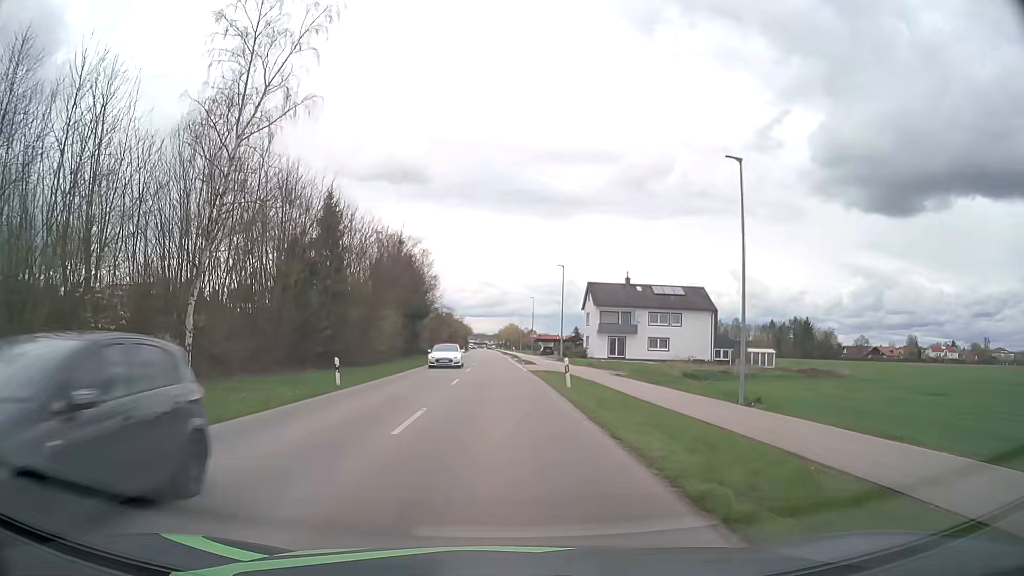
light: Day
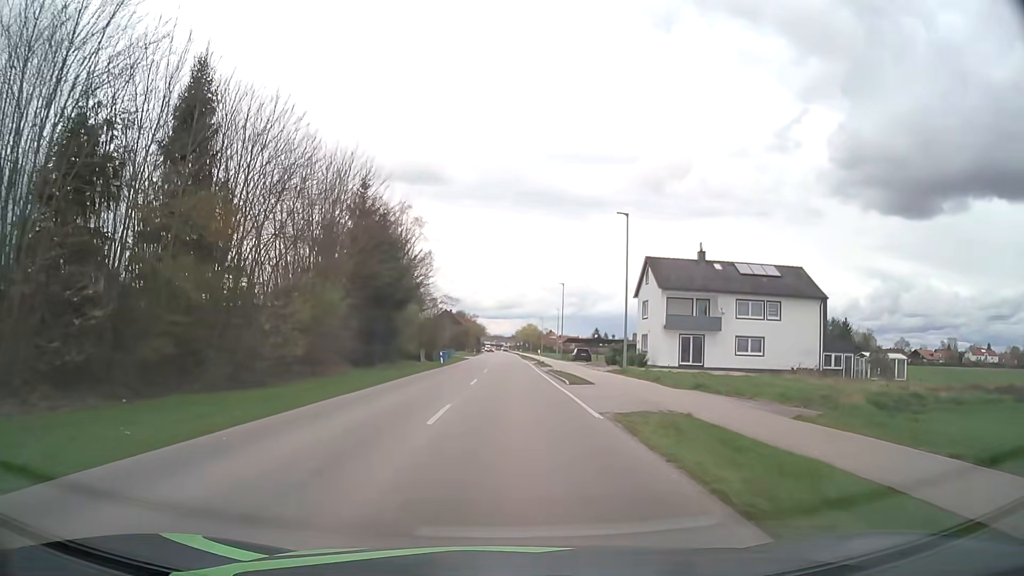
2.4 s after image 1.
(-0.2, +23.9) m; -1°
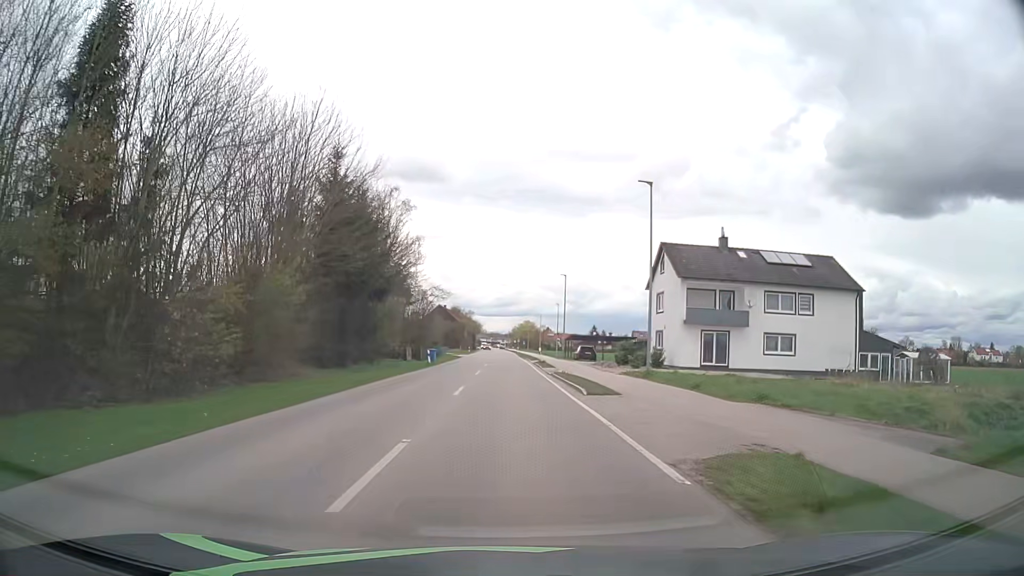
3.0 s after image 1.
(0.0, +6.5) m; 0°
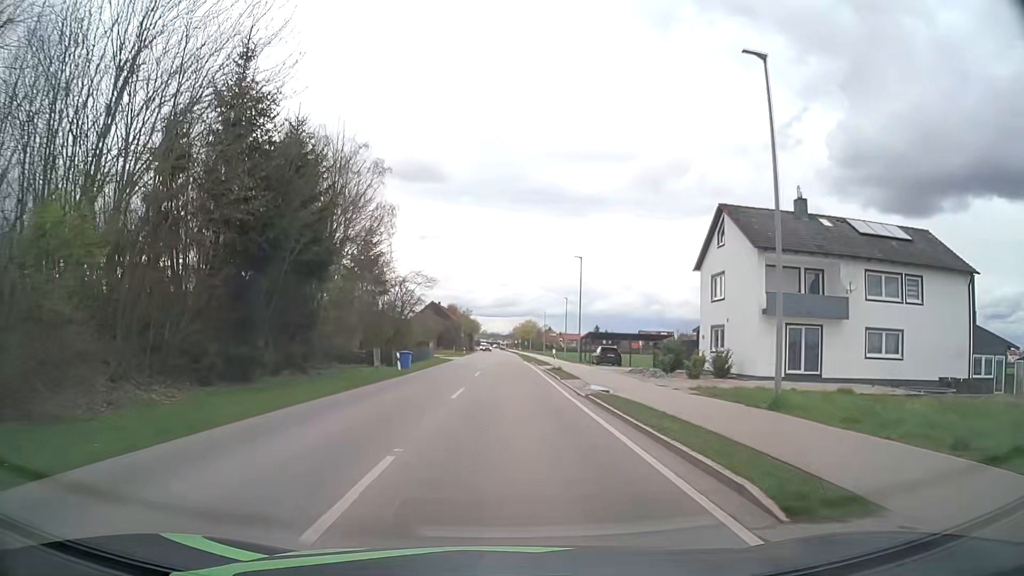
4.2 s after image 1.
(+0.1, +13.6) m; 0°
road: secondary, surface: asphalt
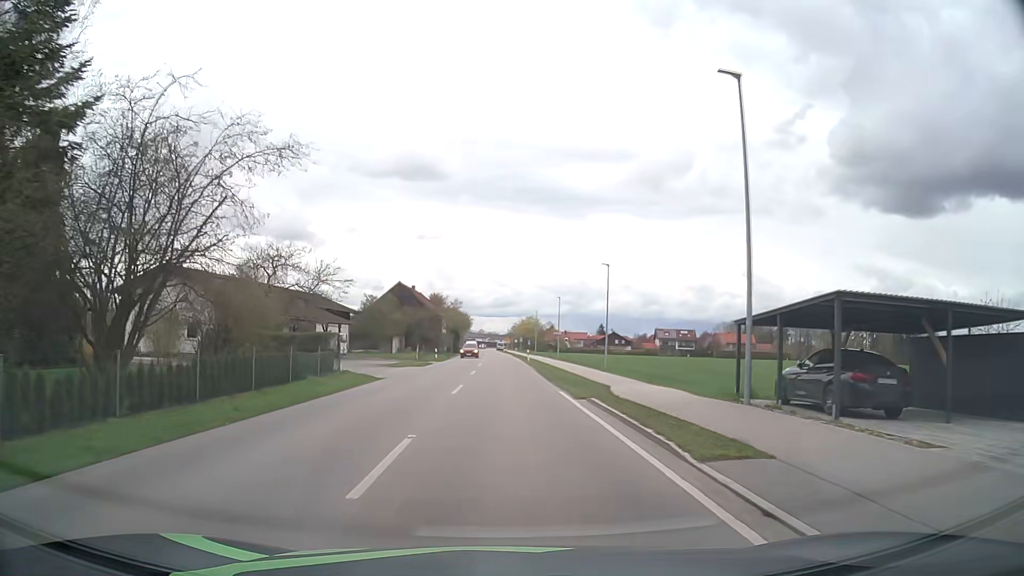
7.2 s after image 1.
(-0.2, +36.7) m; 0°
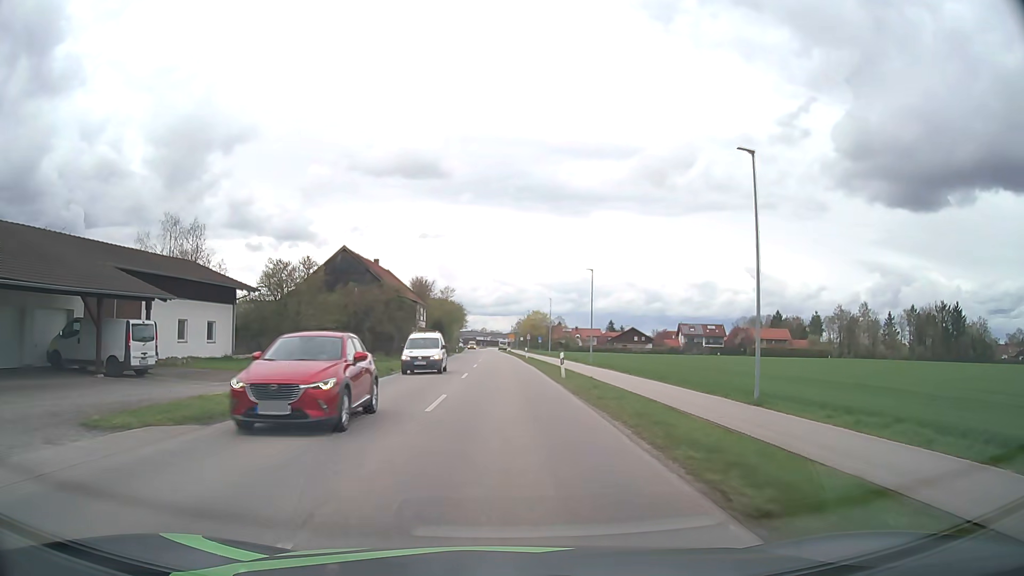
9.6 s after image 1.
(0.0, +30.9) m; 0°
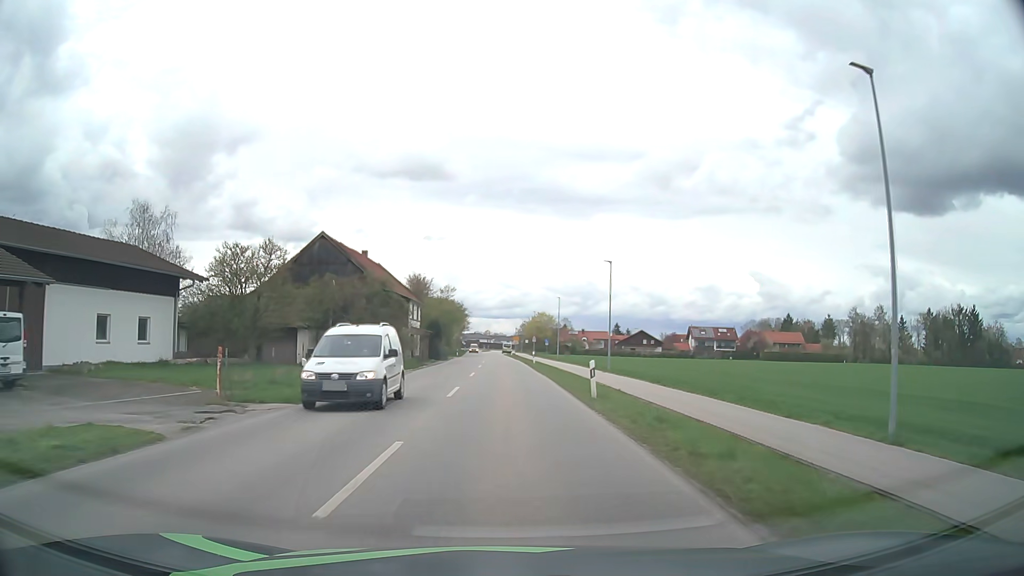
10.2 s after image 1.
(0.0, +7.9) m; 0°
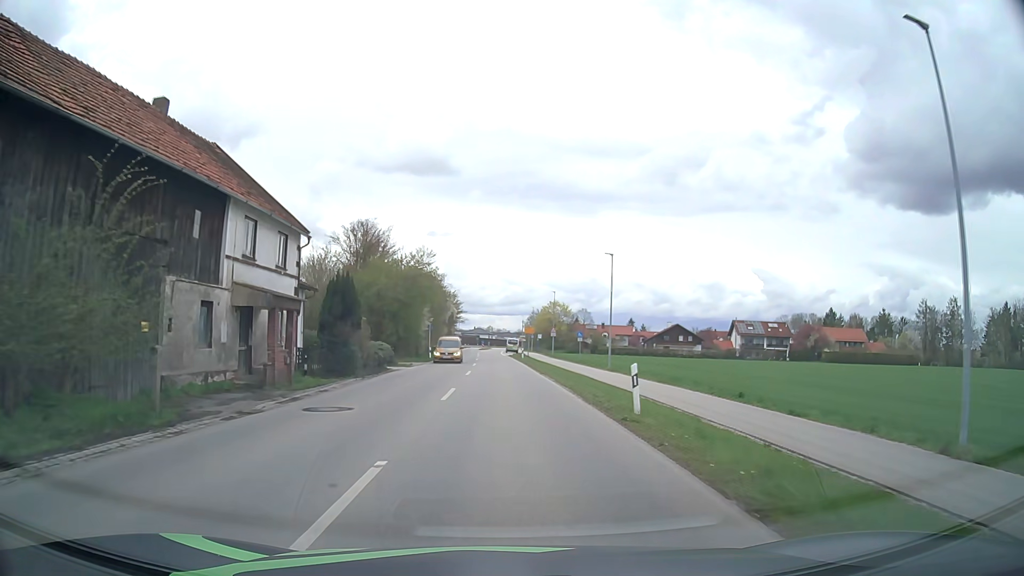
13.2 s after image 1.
(-0.3, +39.8) m; 0°
(0, +10) (0, +20) (0, +30) (0, +40) (-1, +50) (-1, +60) (-2, +70) (-2, +80) (-2, +90) (-2, +100) m
